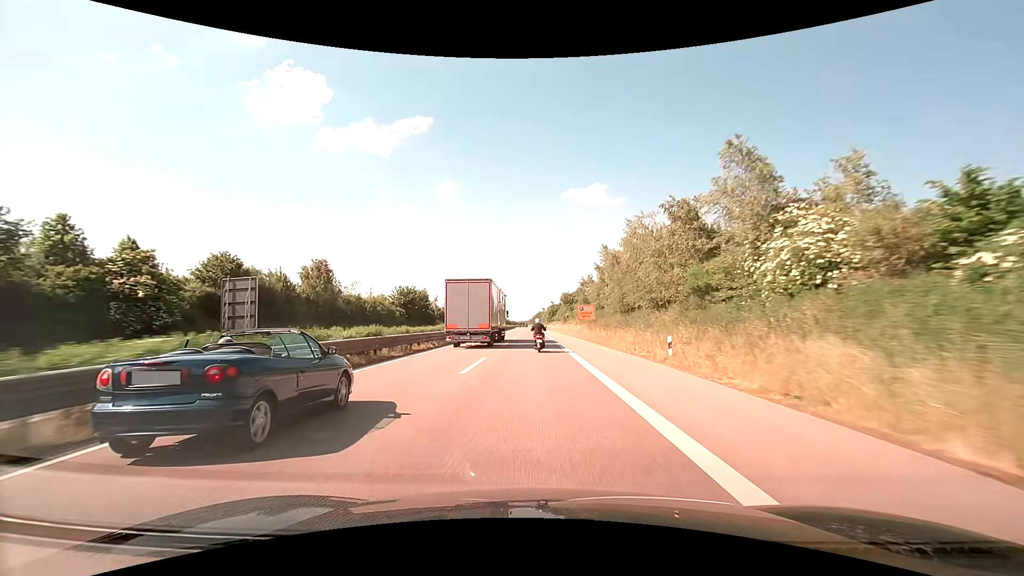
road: trunk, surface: asphalt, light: Day
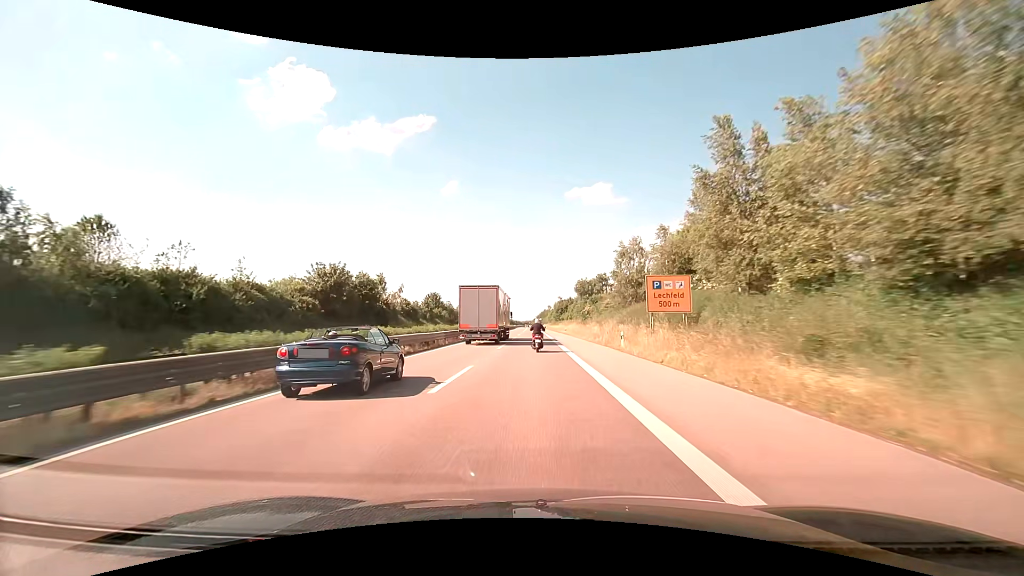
(-0.2, +39.6) m; -1°
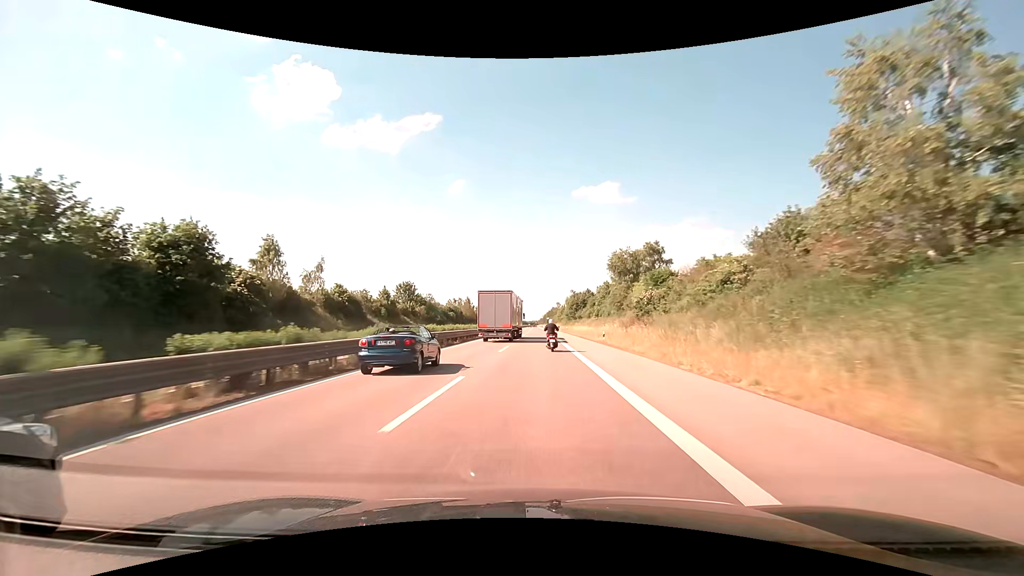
(-0.2, +39.3) m; -1°
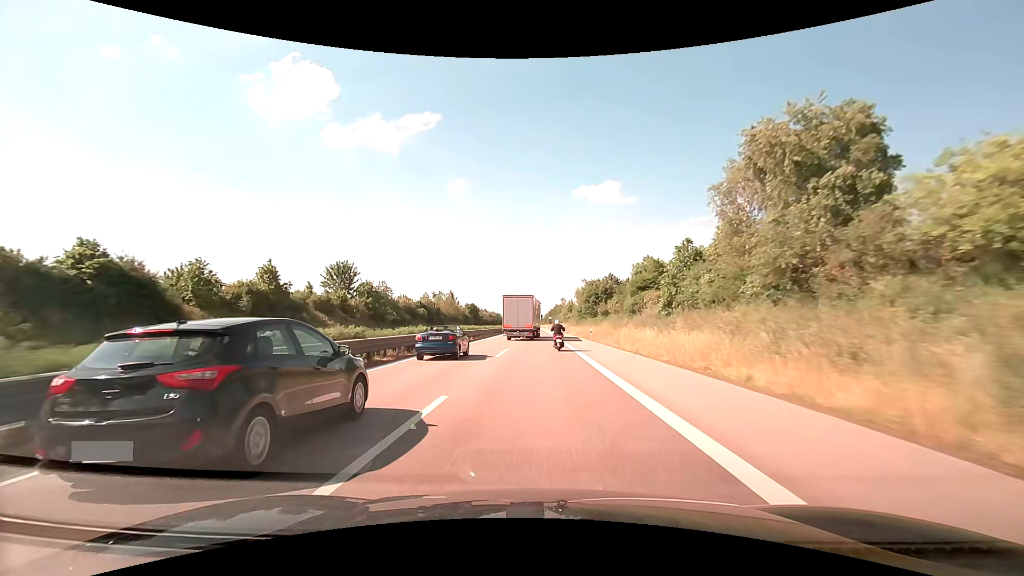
(-0.1, +39.2) m; 0°
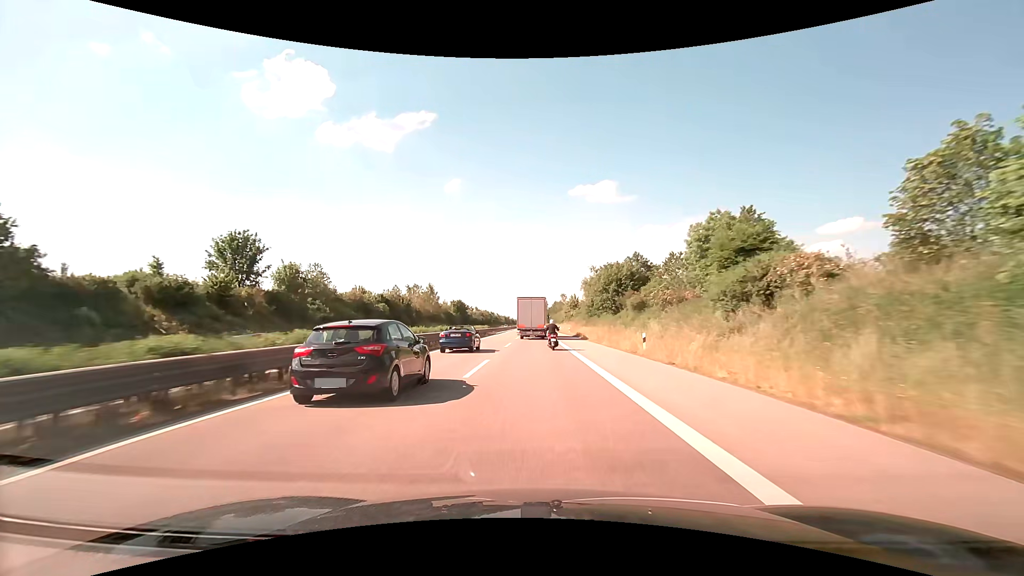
(+0.1, +26.2) m; +1°
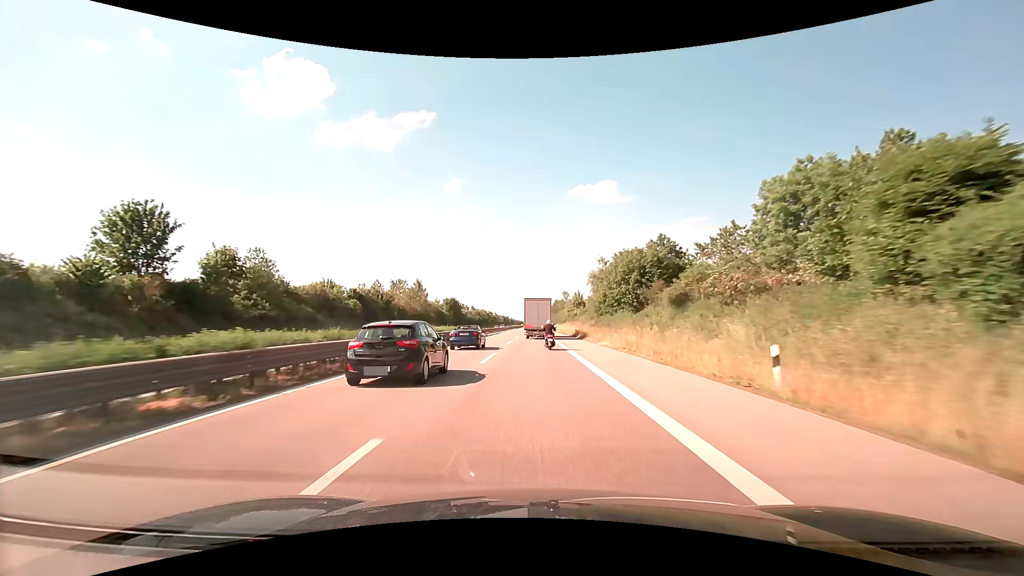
(0.0, +13.2) m; 0°
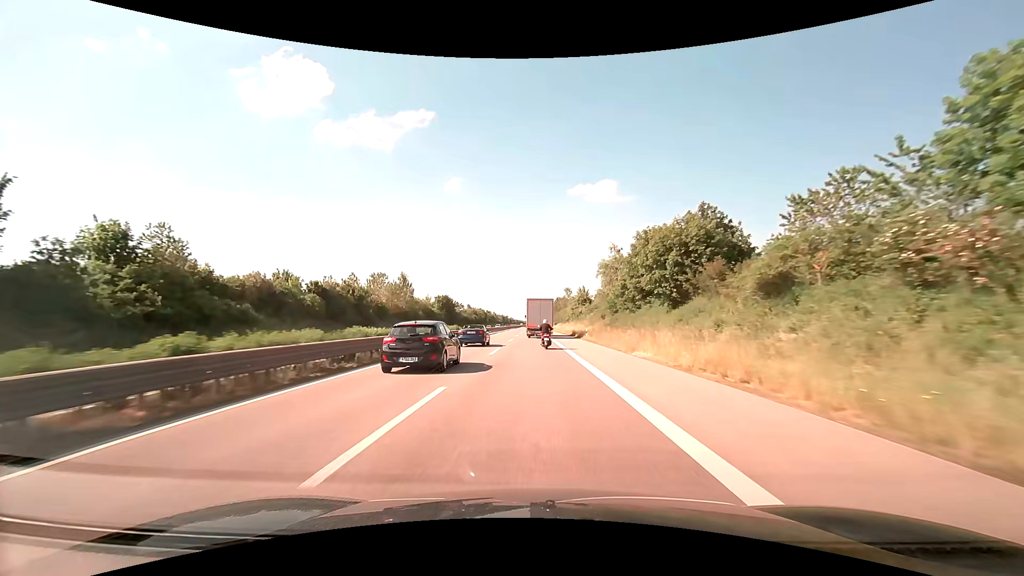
(0.0, +13.2) m; 0°
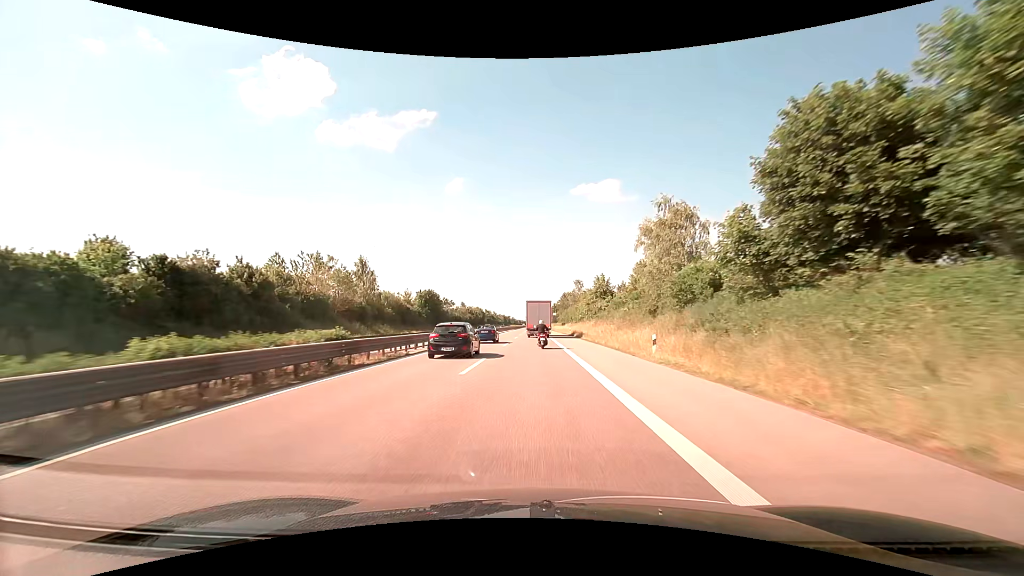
(-0.1, +26.6) m; 0°
(0, +10) (0, +20) (0, +30) (0, +40) (0, +50) (-1, +60) (-1, +70) (-1, +80) (-1, +90) (-1, +100) m
